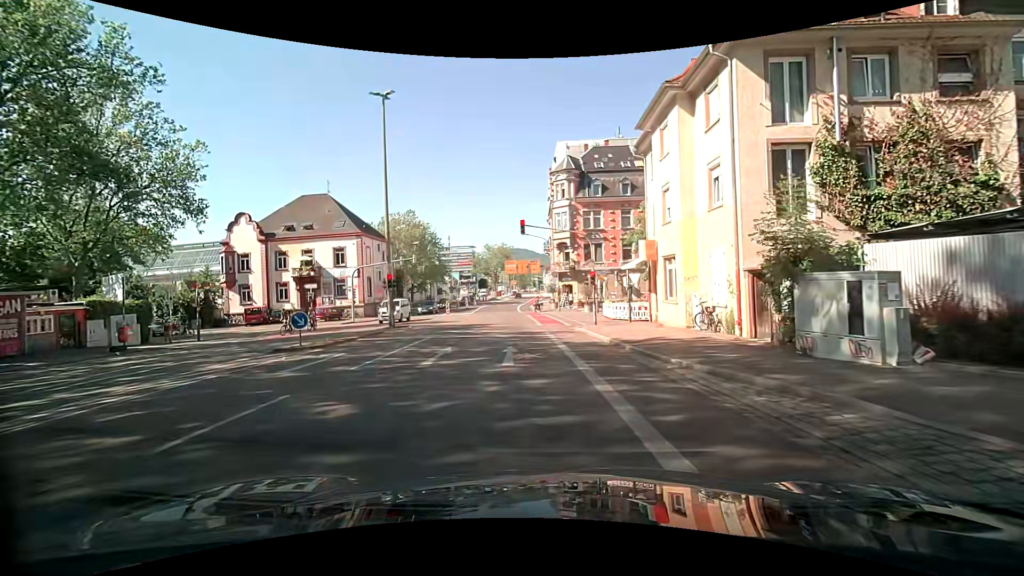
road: secondary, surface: asphalt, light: Day
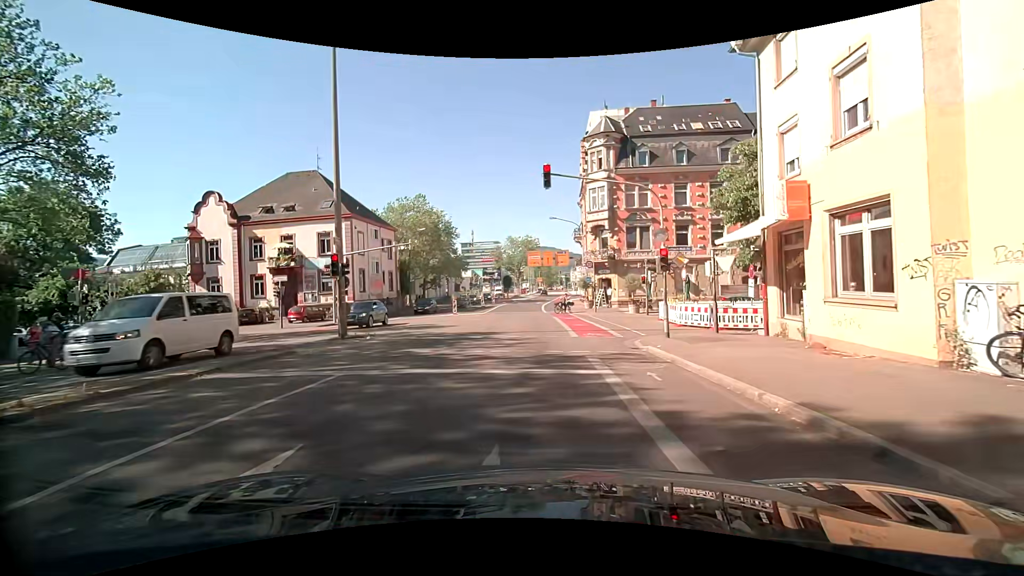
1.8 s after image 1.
(-0.4, +10.8) m; -5°
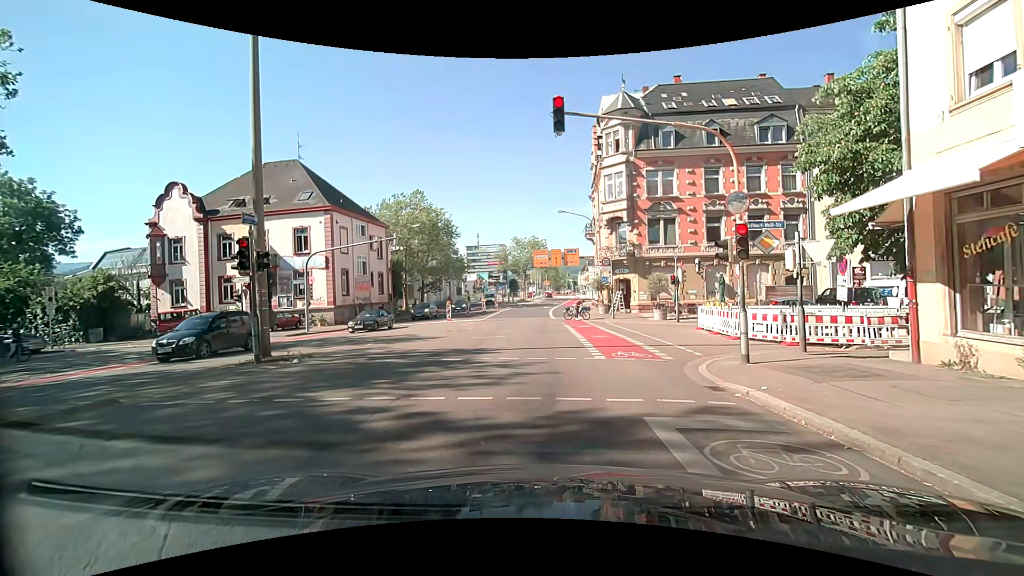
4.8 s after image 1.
(0.0, +5.6) m; -1°
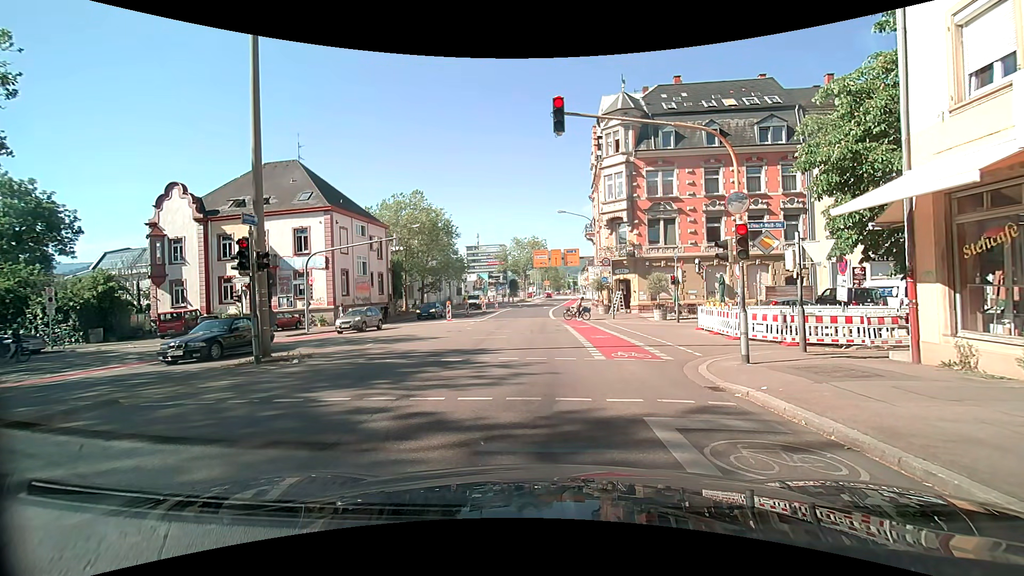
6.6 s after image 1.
(0.0, +0.1) m; 0°
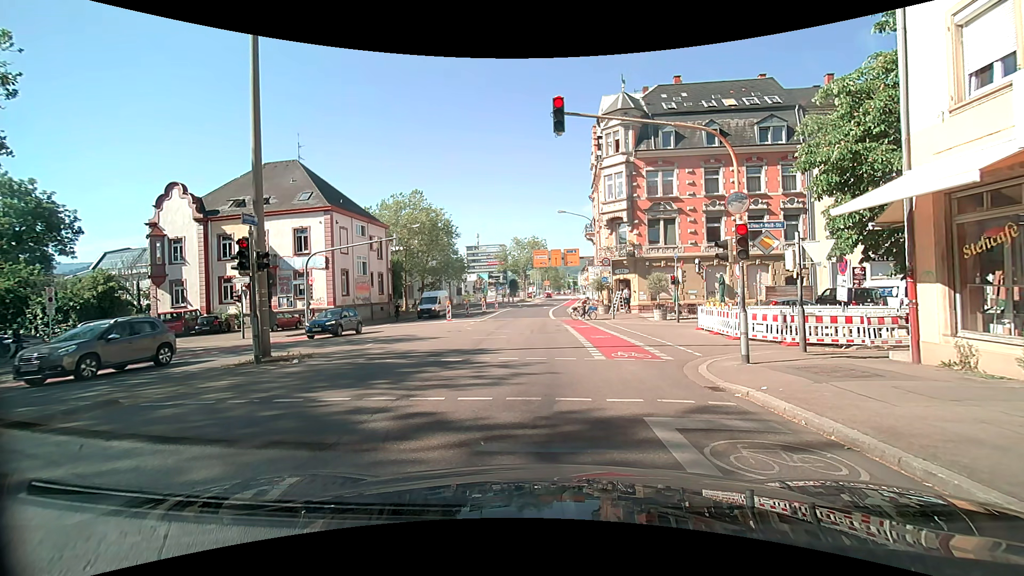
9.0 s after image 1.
(0.0, 0.0) m; 0°
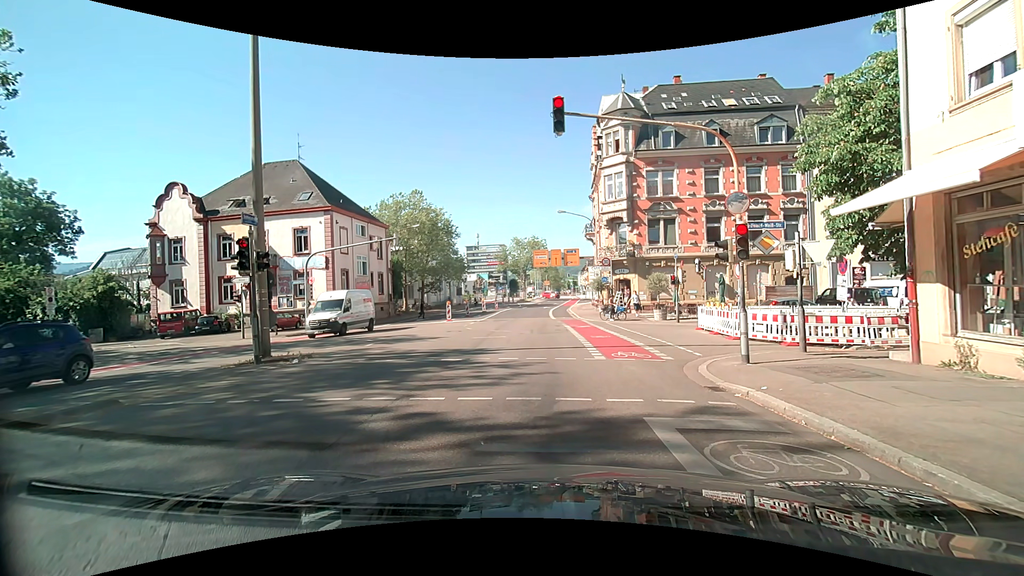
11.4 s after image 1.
(0.0, 0.0) m; 0°
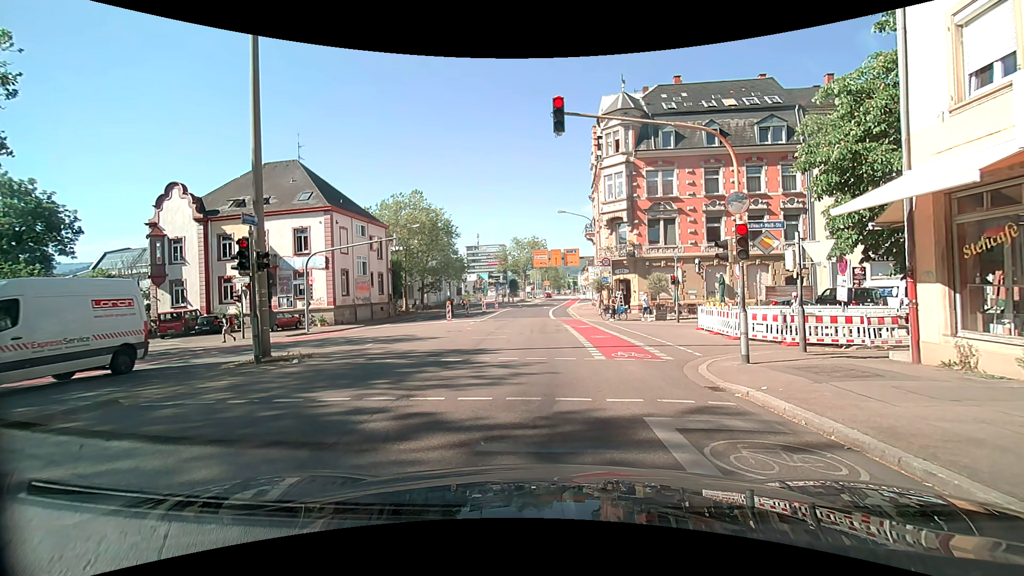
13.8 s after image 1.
(0.0, 0.0) m; 0°
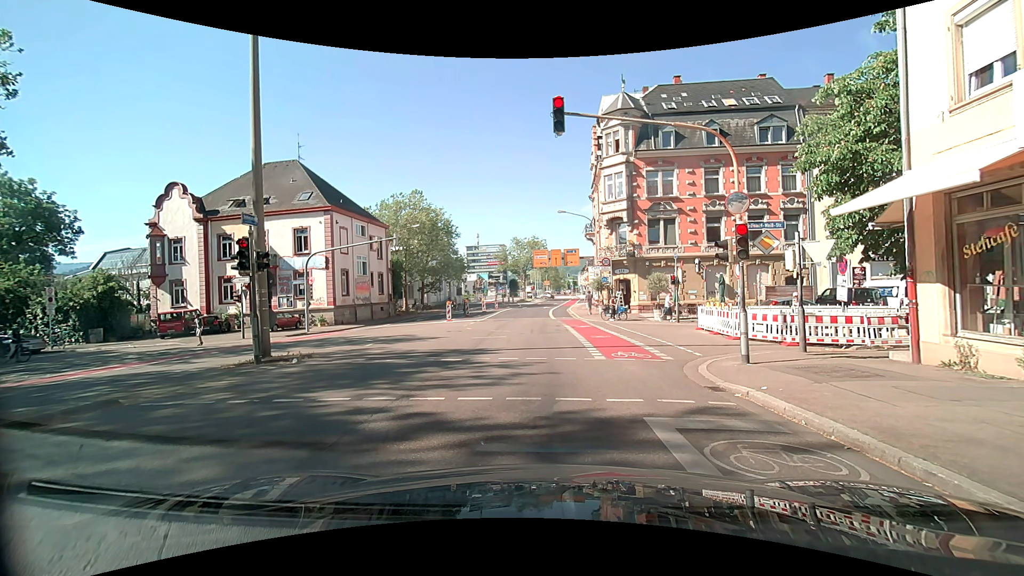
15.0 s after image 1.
(0.0, 0.0) m; 0°
(0, +10) (0, +20) (0, +30) (0, +40) (0, +50) (0, +60) (+1, +70) (+2, +80) (+5, +90) (+8, +99) m
